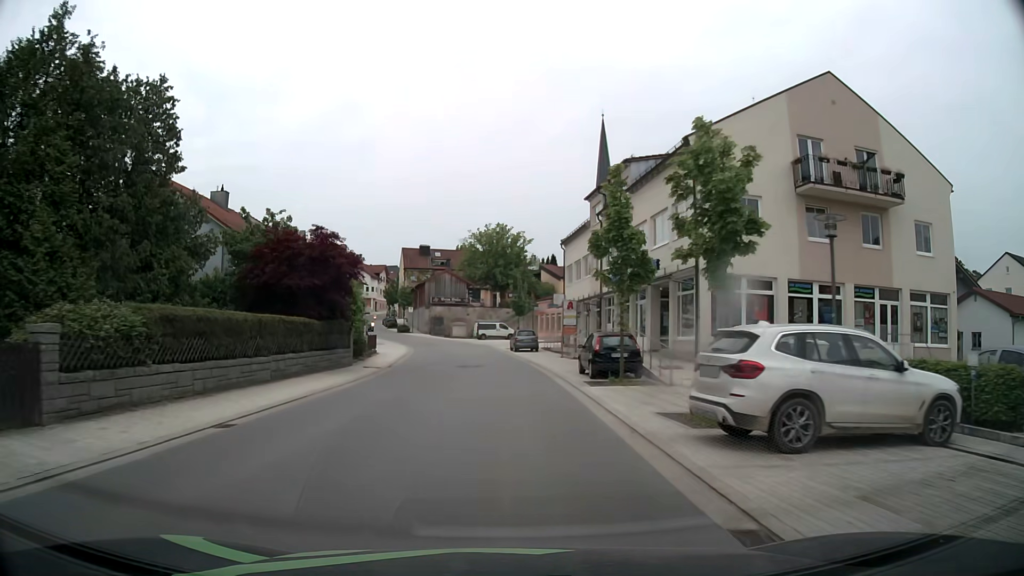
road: tertiary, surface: asphalt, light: Day
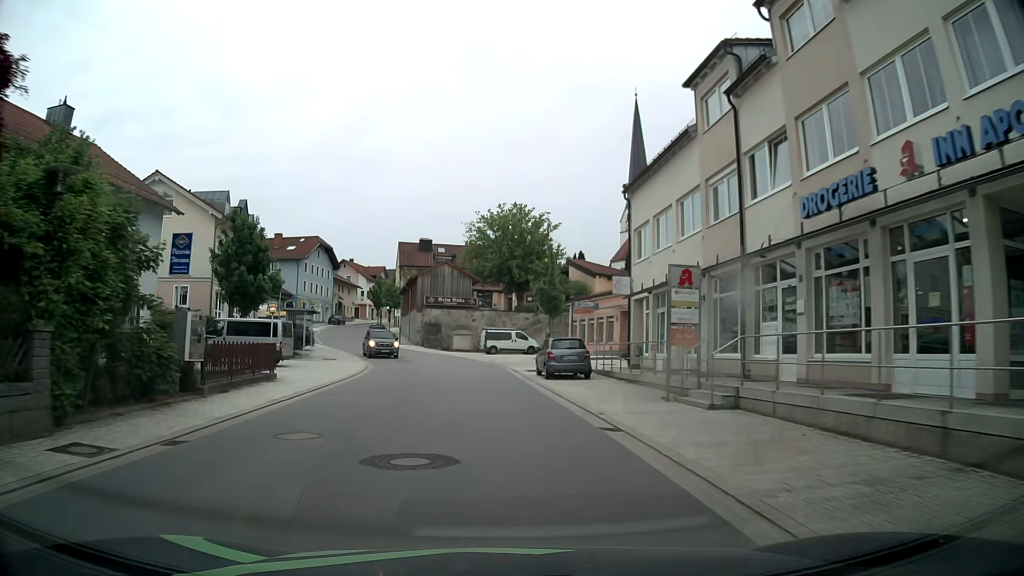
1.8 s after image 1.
(-0.2, +21.4) m; -1°
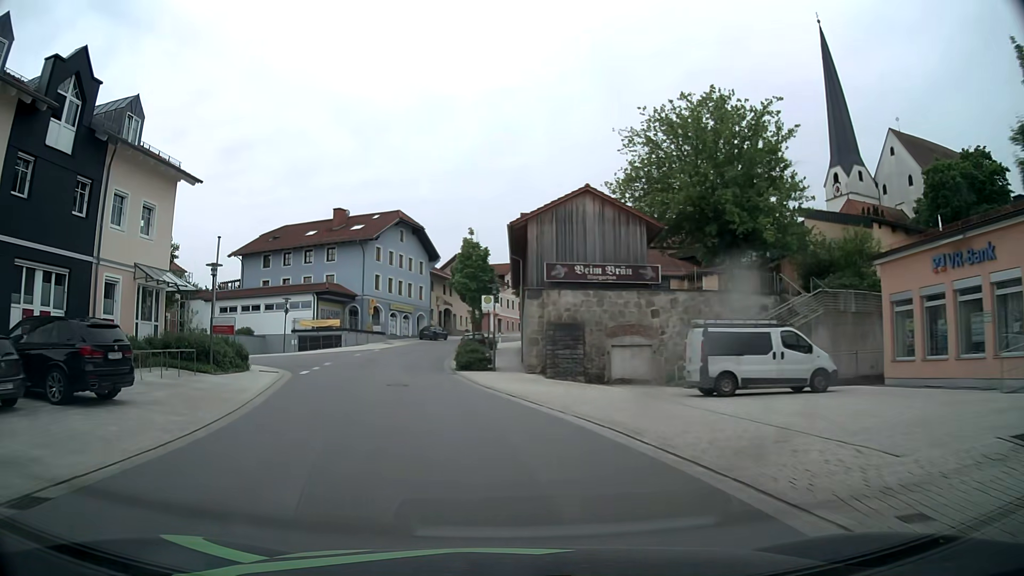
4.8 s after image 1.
(-2.4, +34.9) m; -12°
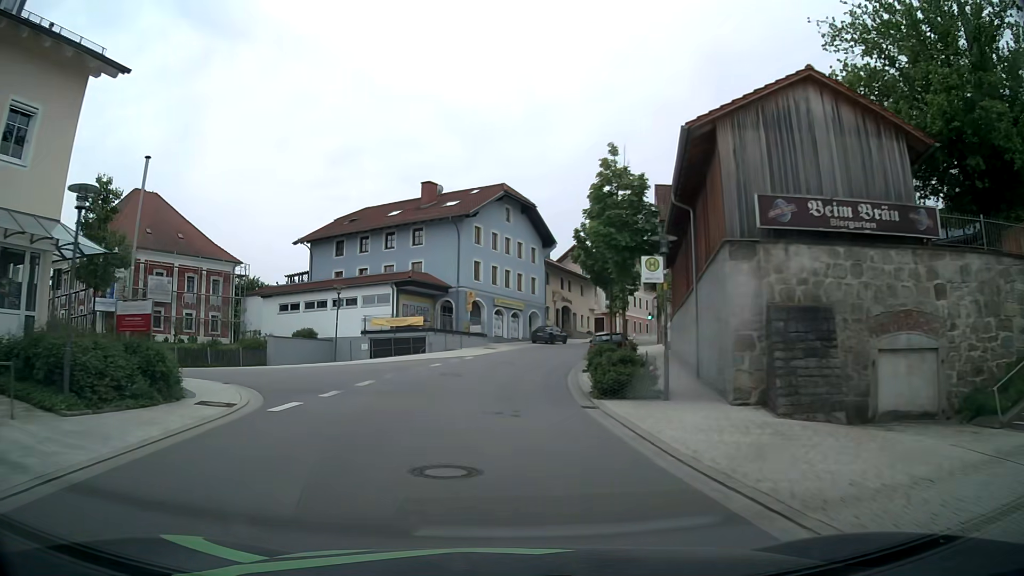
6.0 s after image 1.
(-1.4, +14.0) m; -10°
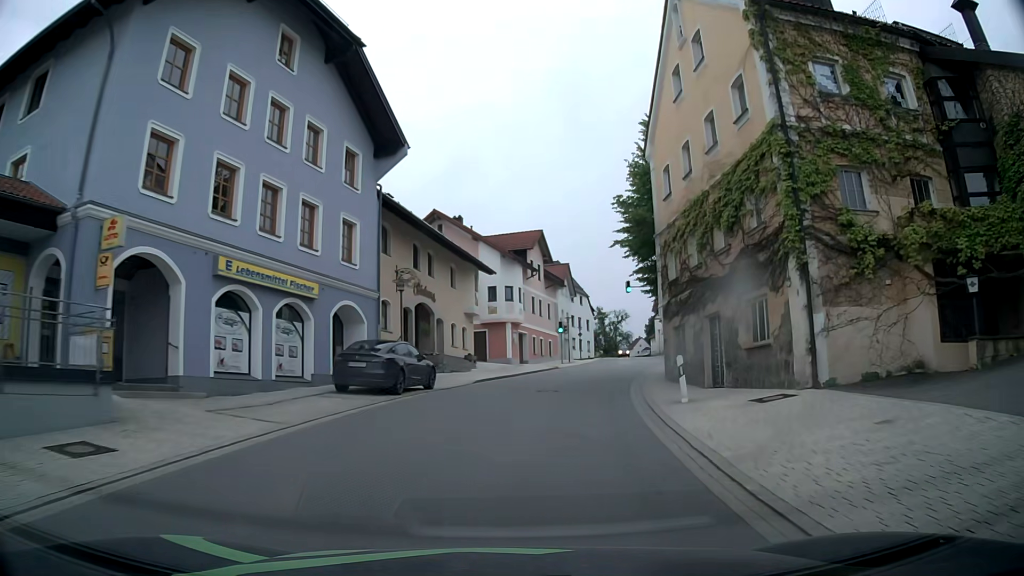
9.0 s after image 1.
(+1.9, +36.3) m; +12°
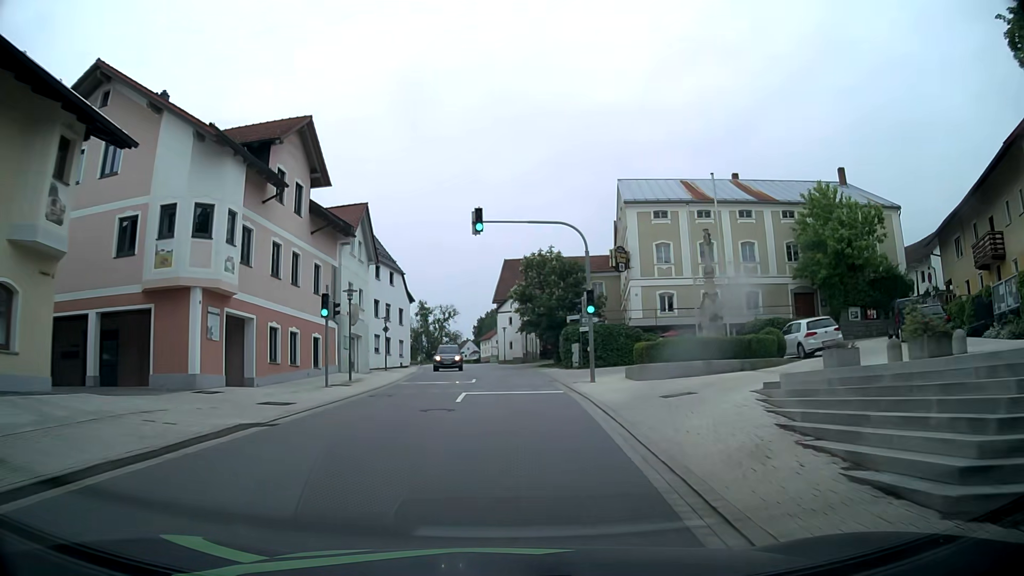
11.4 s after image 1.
(+4.3, +28.8) m; +15°
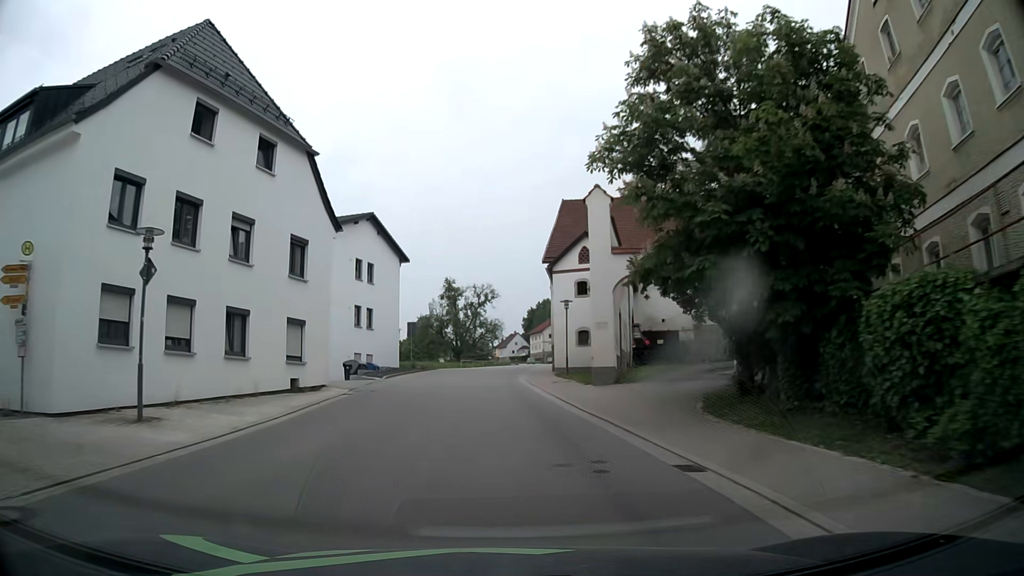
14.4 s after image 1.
(-0.2, +36.0) m; -4°
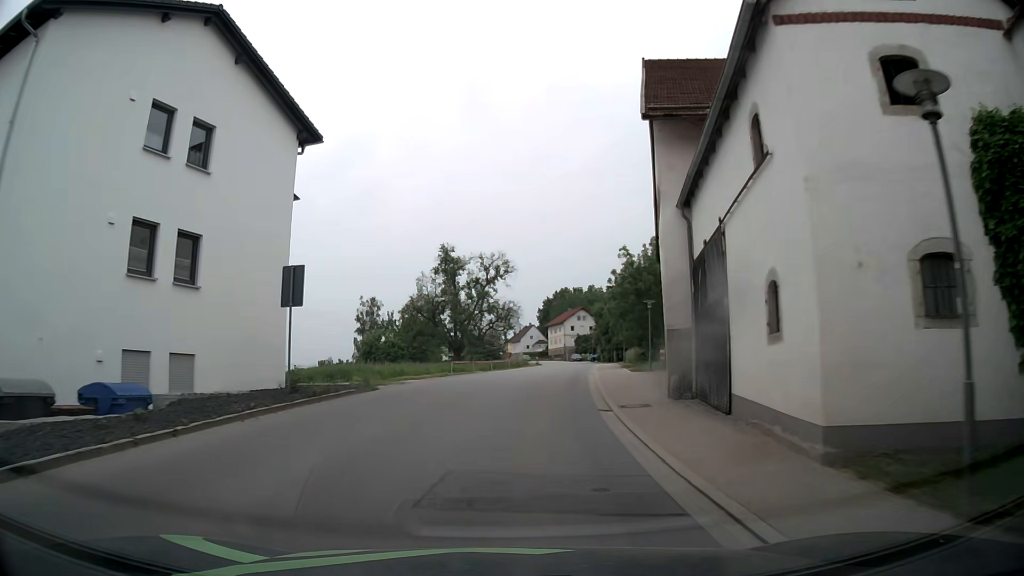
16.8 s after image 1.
(-0.8, +28.7) m; -1°
(0, +10) (+1, +20) (+2, +30) (+3, +40) (+4, +50) (+6, +60) (+7, +70) (+8, +80) (+9, +90) (+9, +100) m
